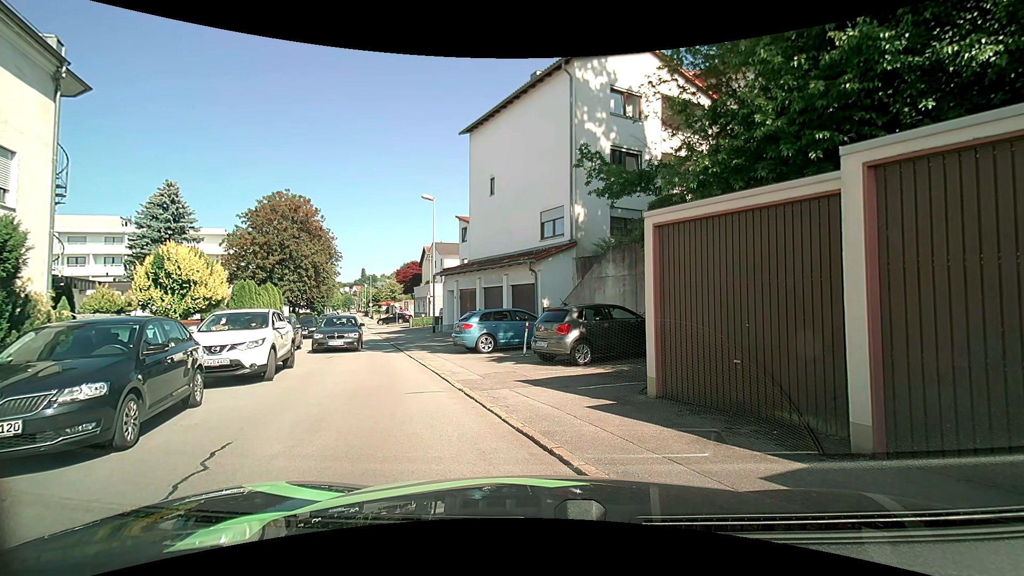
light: Day
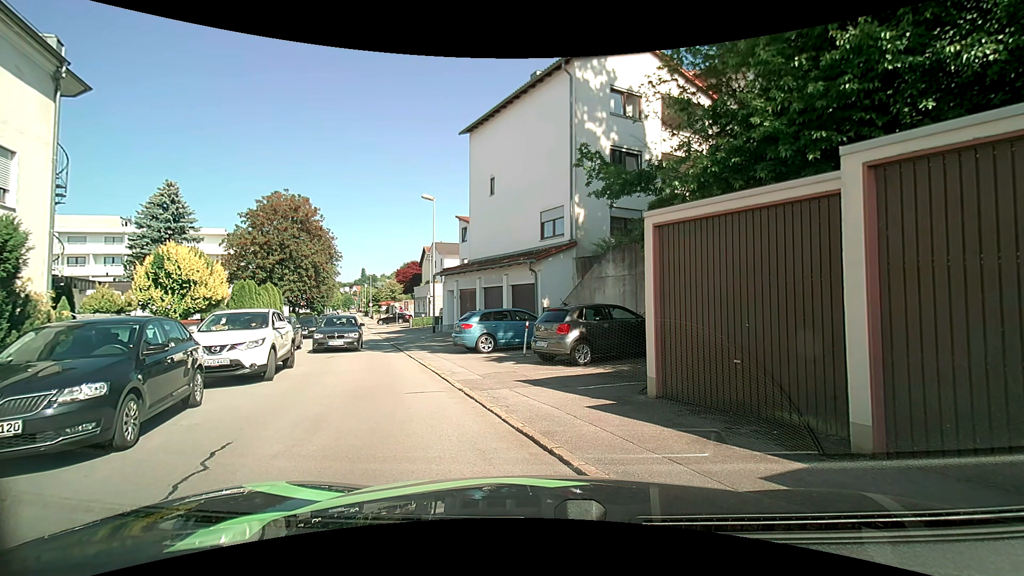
(0.0, 0.0) m; 0°
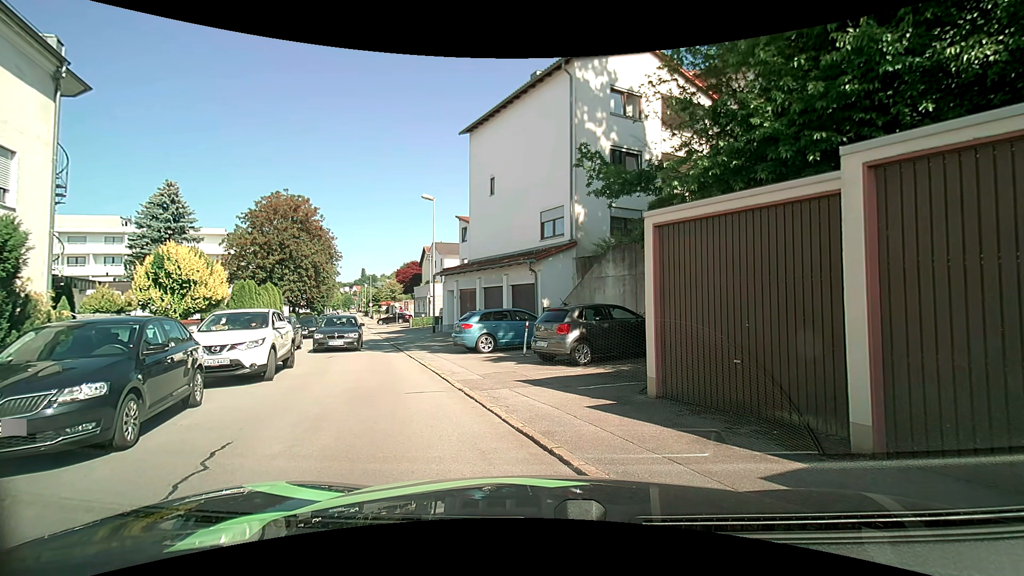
(0.0, 0.0) m; 0°
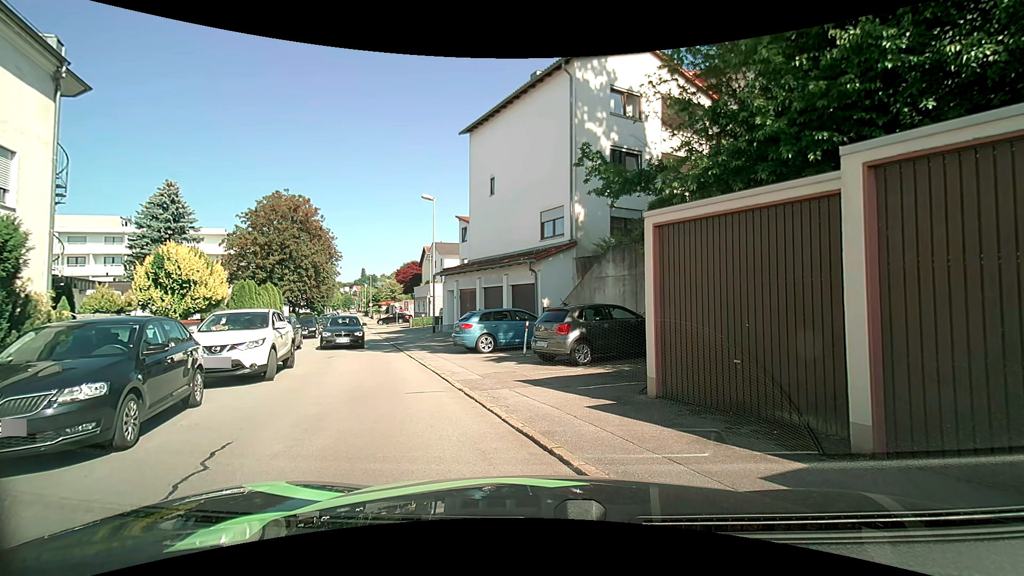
(0.0, 0.0) m; 0°
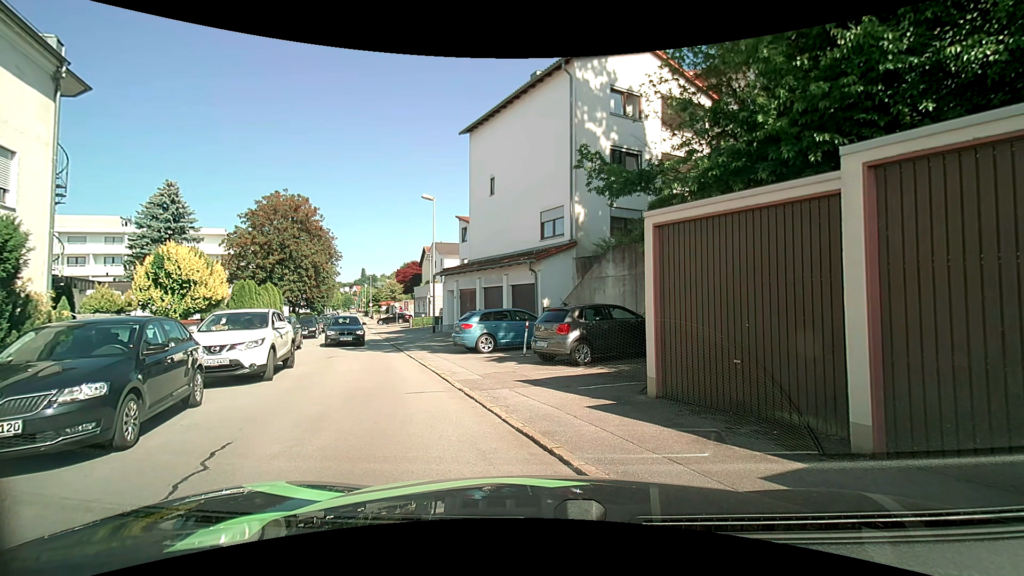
(0.0, 0.0) m; 0°
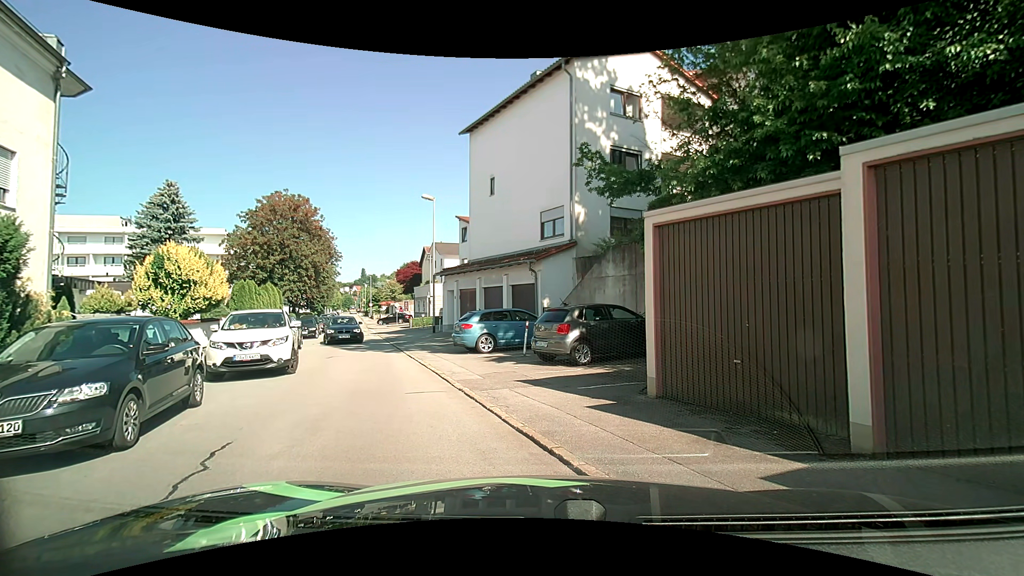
(0.0, 0.0) m; 0°
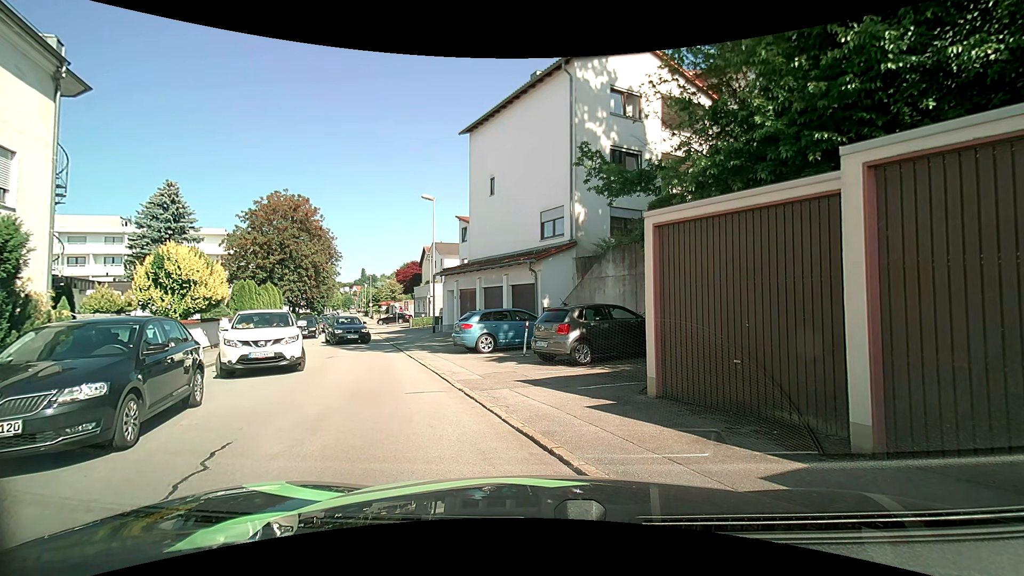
(0.0, 0.0) m; 0°
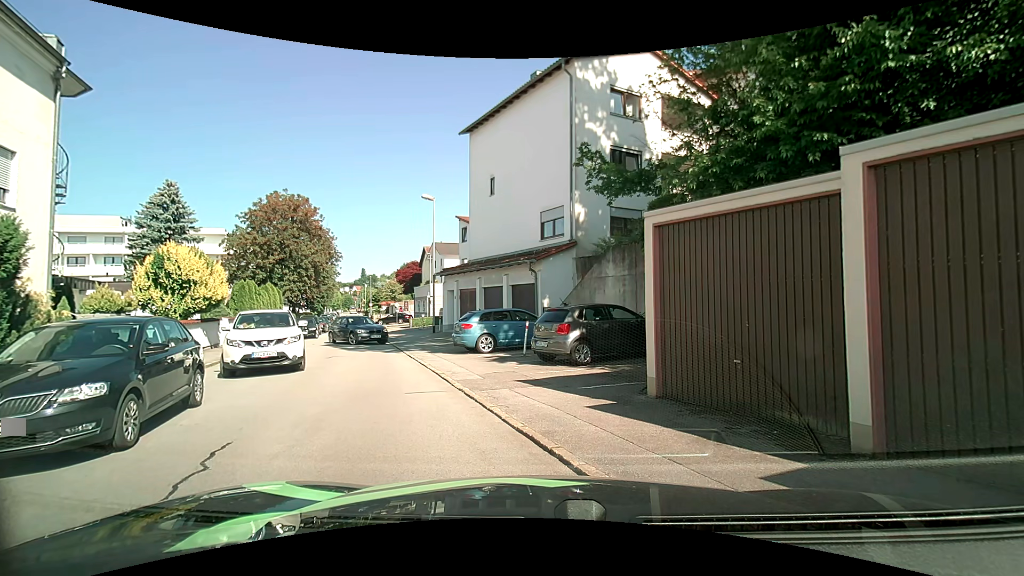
(0.0, 0.0) m; 0°
(0, +10) (-2, +20) (-3, +30) (-4, +40) (-5, +50) (-7, +60) (-8, +69) (-9, +79) (-10, +89) (-11, +99) m
